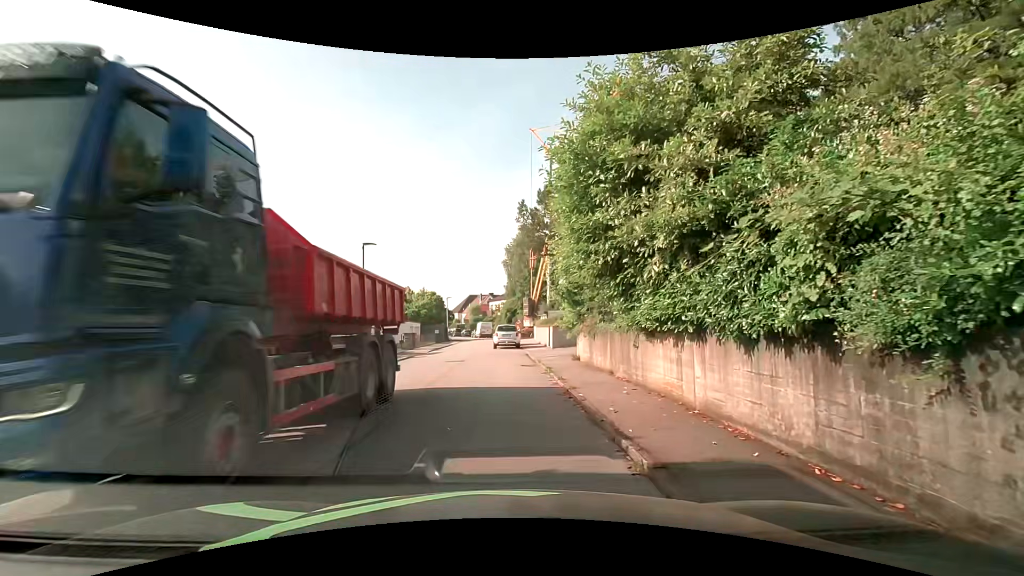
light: Day
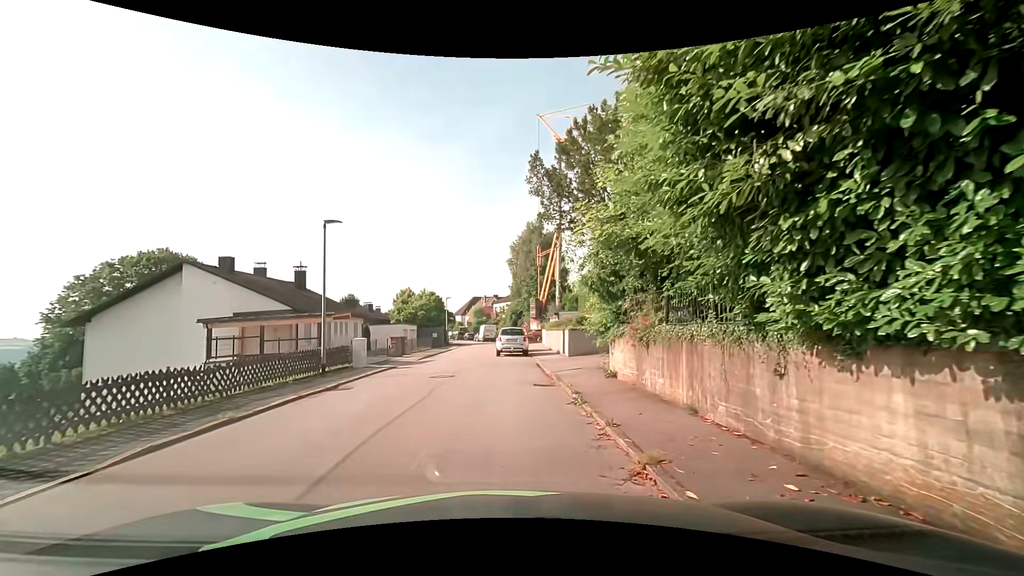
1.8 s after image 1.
(-0.2, +5.4) m; -2°
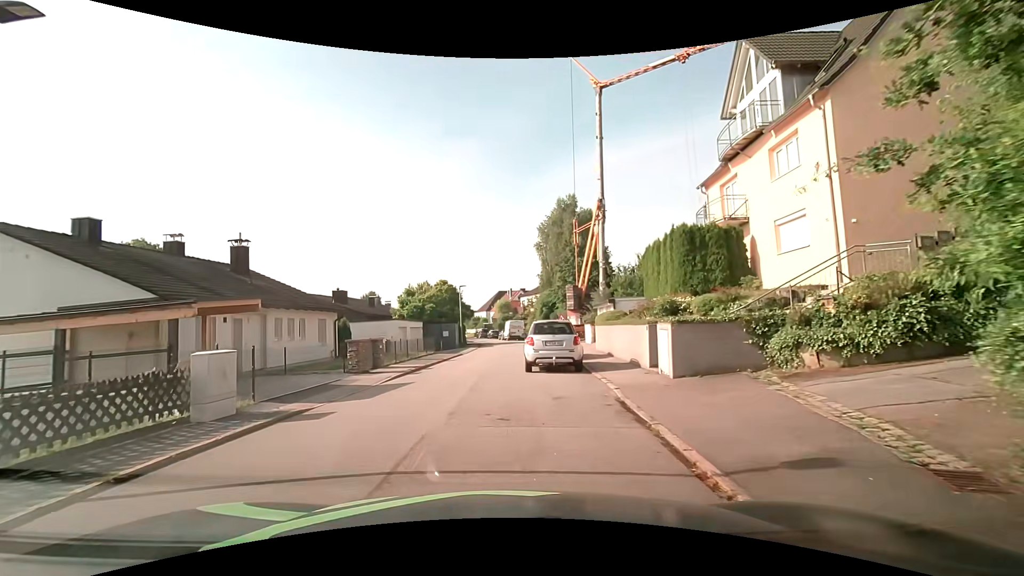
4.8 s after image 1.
(-0.2, +11.9) m; -3°
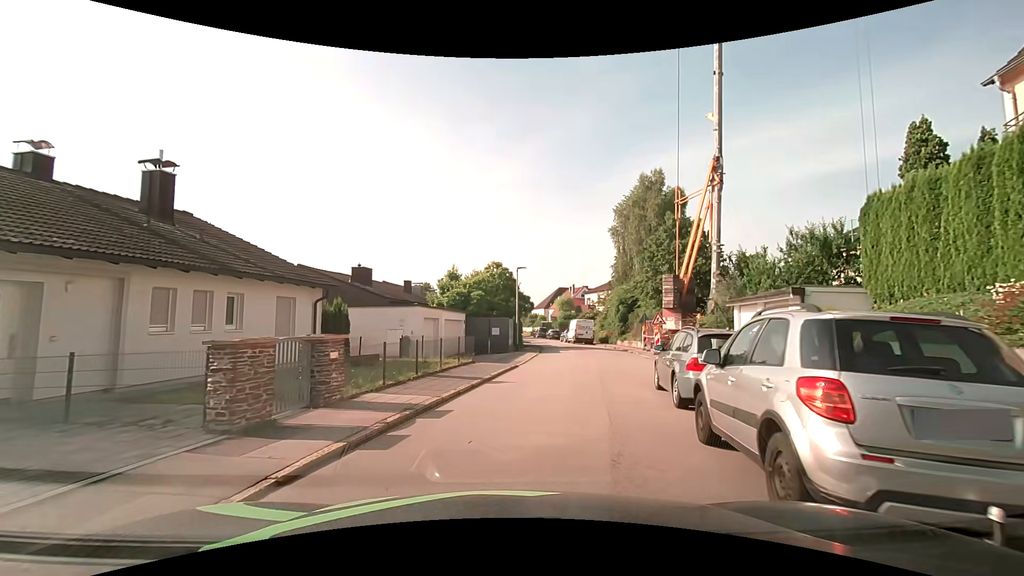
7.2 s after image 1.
(-0.9, +11.3) m; -7°
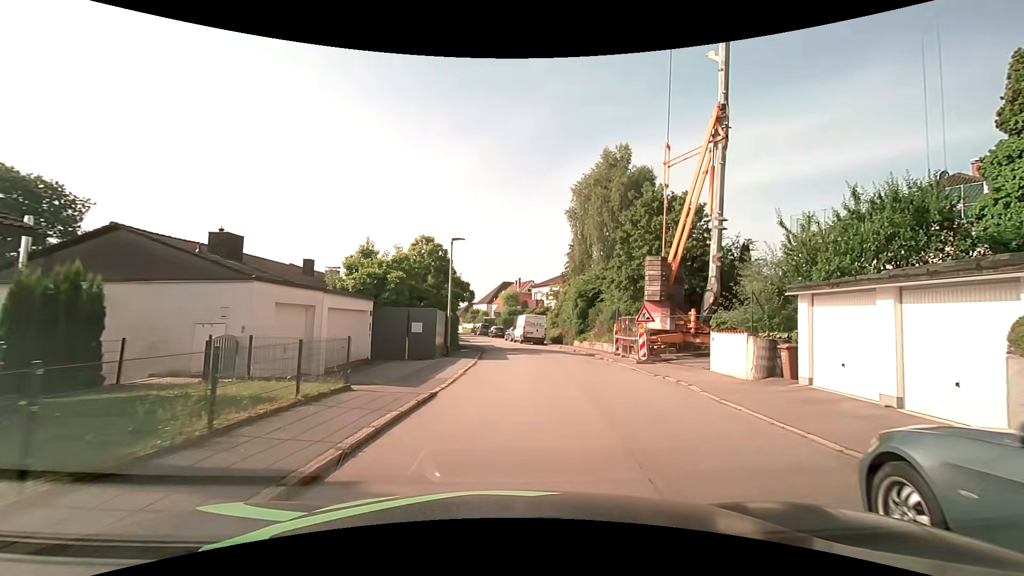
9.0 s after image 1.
(+0.5, +8.8) m; +7°
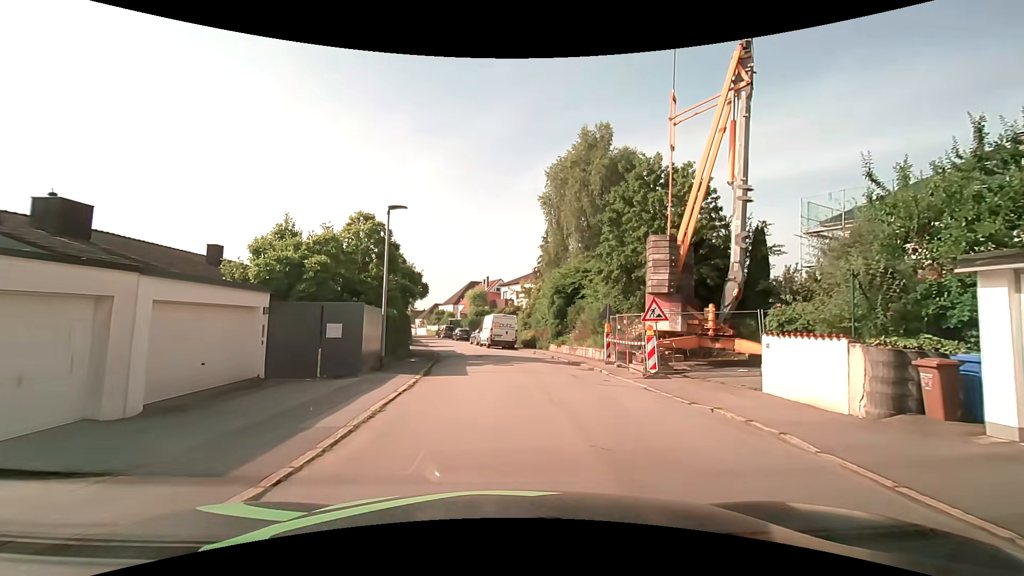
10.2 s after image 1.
(+0.2, +6.1) m; +3°
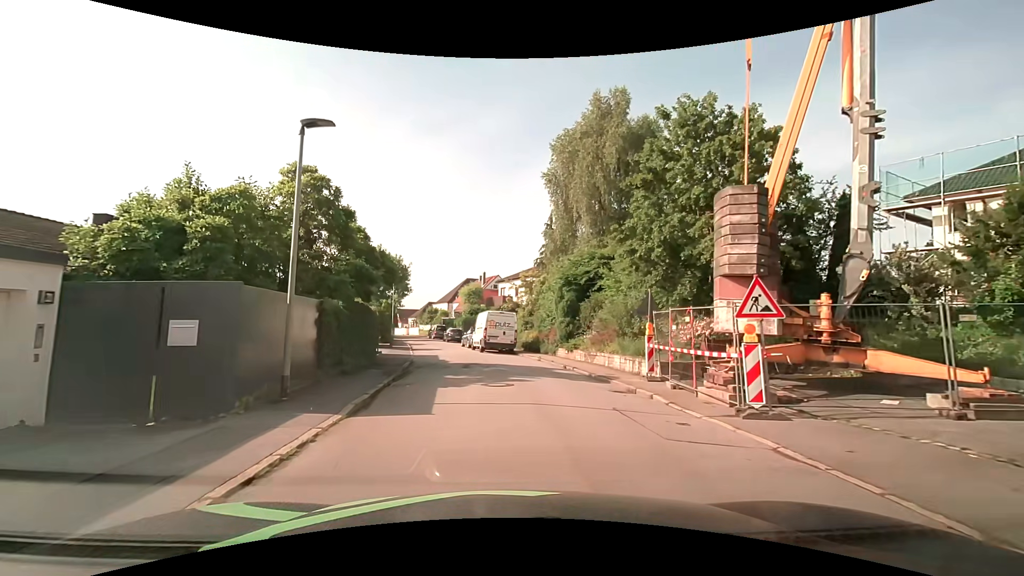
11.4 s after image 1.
(+0.1, +6.6) m; 0°
